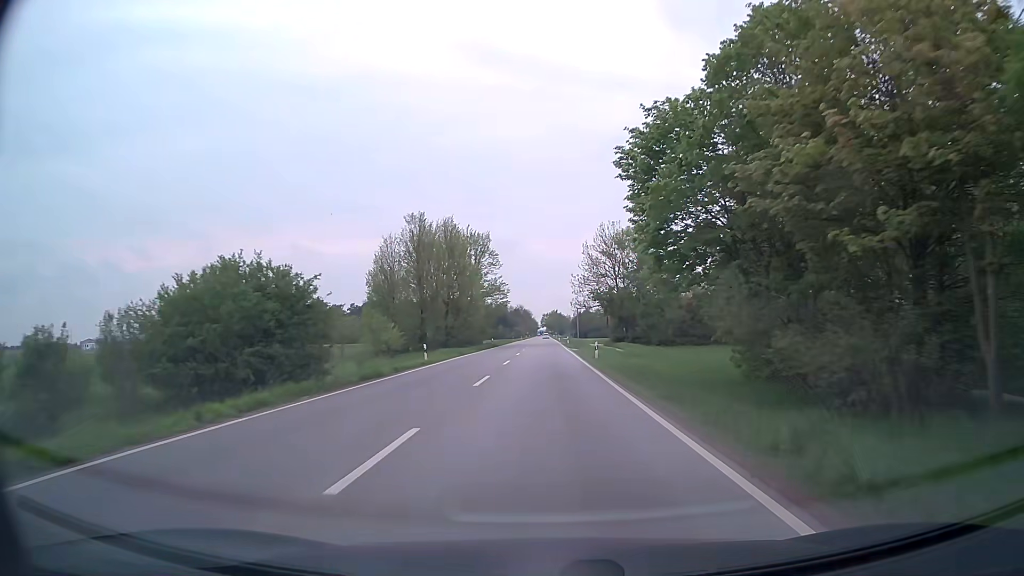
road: secondary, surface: asphalt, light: Day
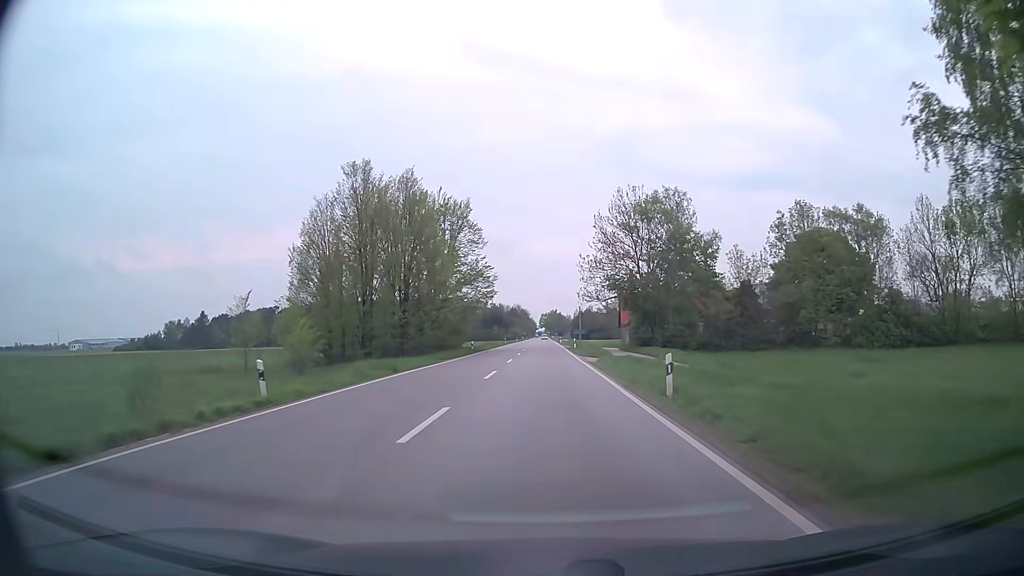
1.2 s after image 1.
(0.0, +21.1) m; 0°
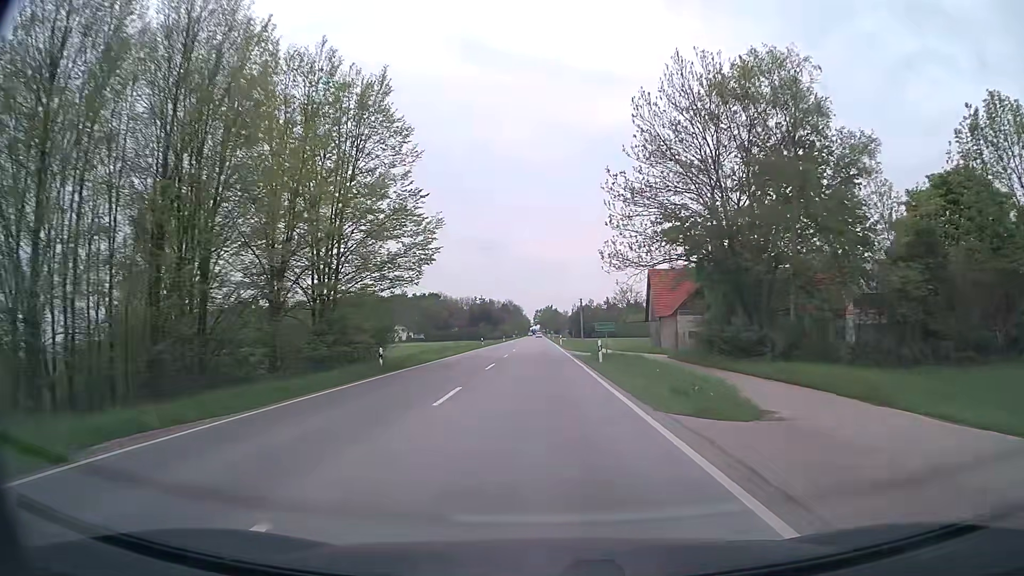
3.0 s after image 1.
(+0.3, +31.8) m; +1°
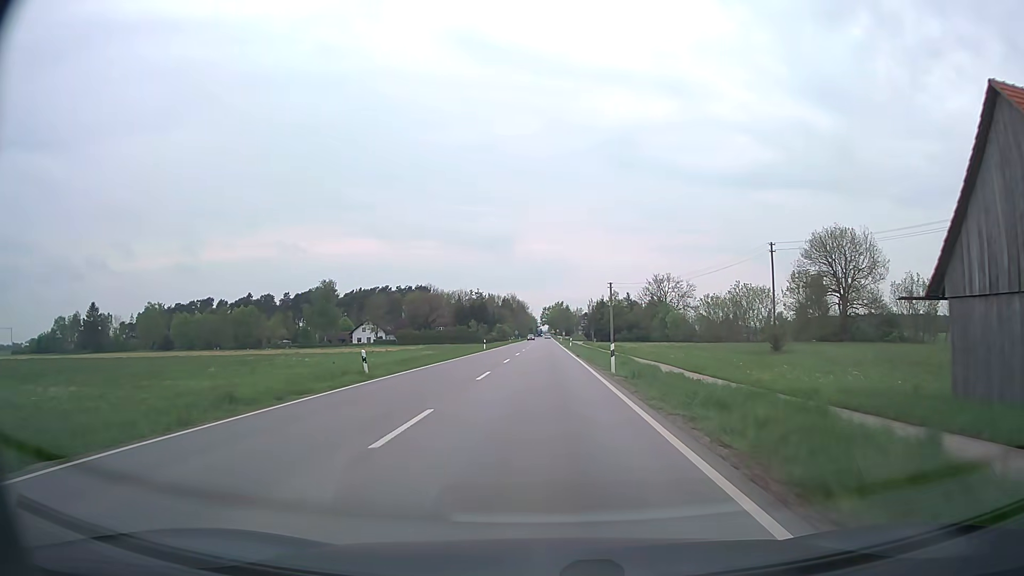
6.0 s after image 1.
(-0.3, +52.6) m; -1°
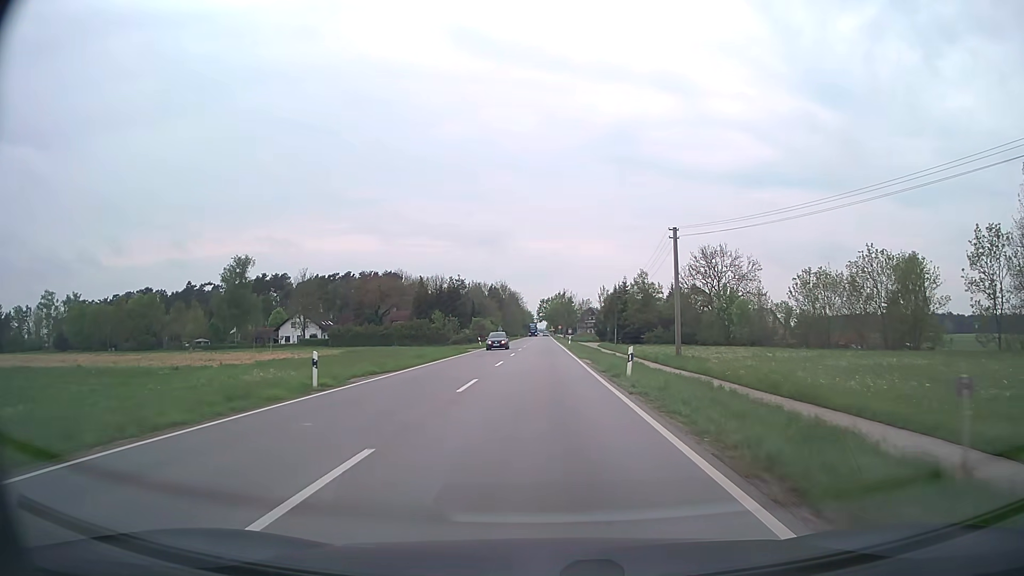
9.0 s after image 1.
(+0.4, +52.1) m; 0°
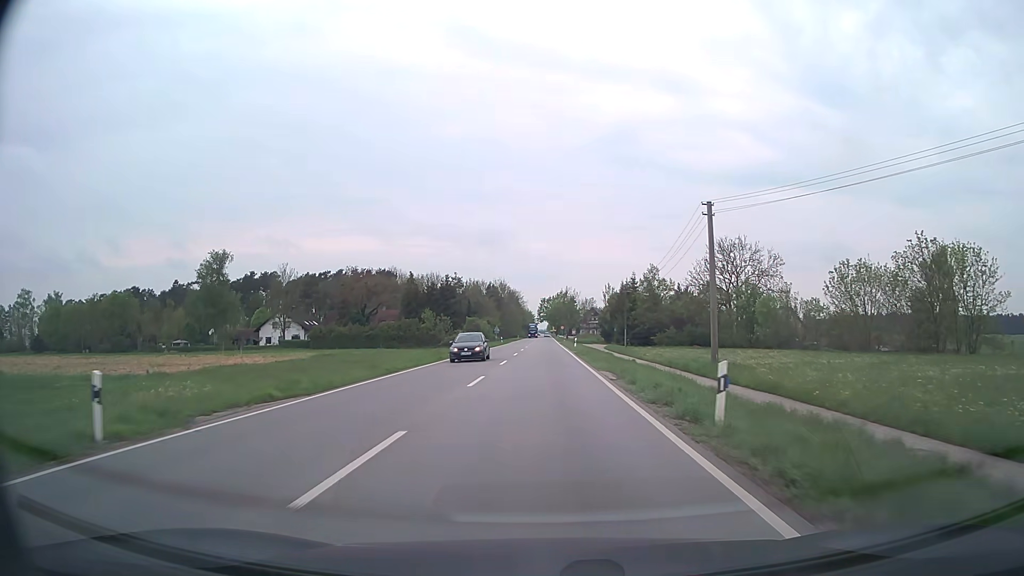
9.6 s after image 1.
(0.0, +10.4) m; 0°
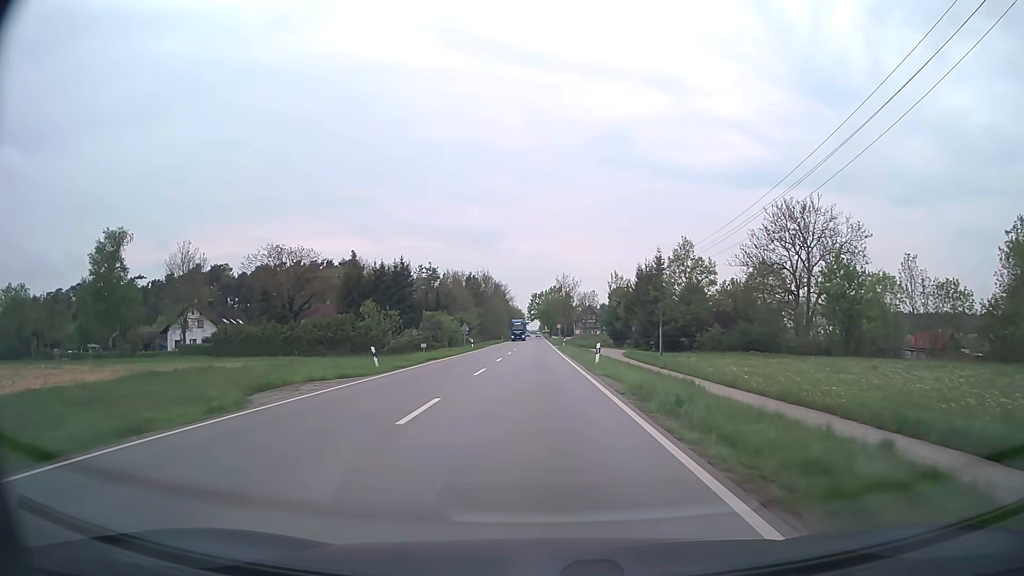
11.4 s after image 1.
(+0.2, +31.2) m; +1°
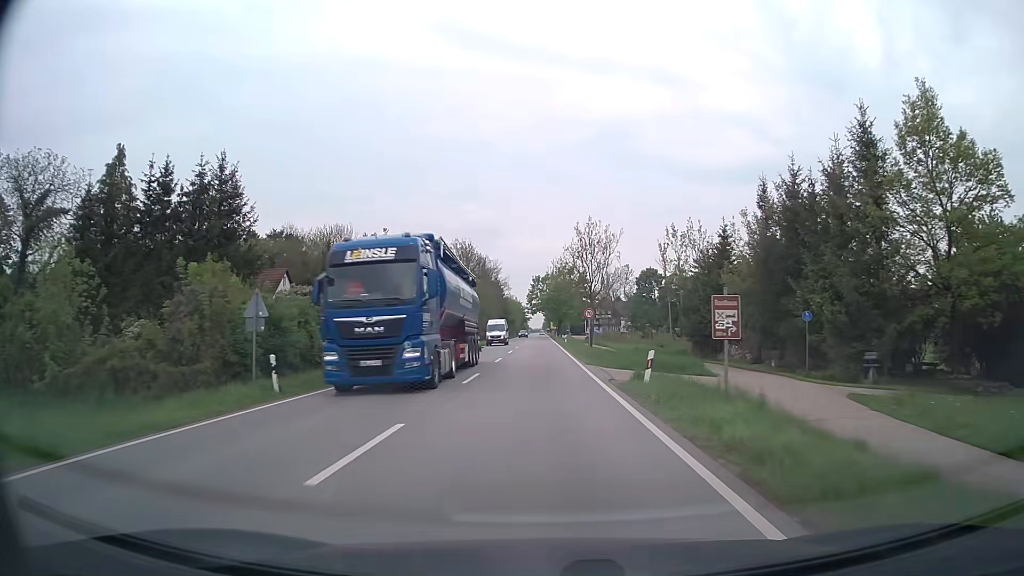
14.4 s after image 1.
(-0.4, +52.1) m; 0°
(0, +10) (0, +20) (0, +30) (0, +40) (0, +50) (0, +60) (0, +70) (0, +80) (-1, +90) (-1, +100) m
